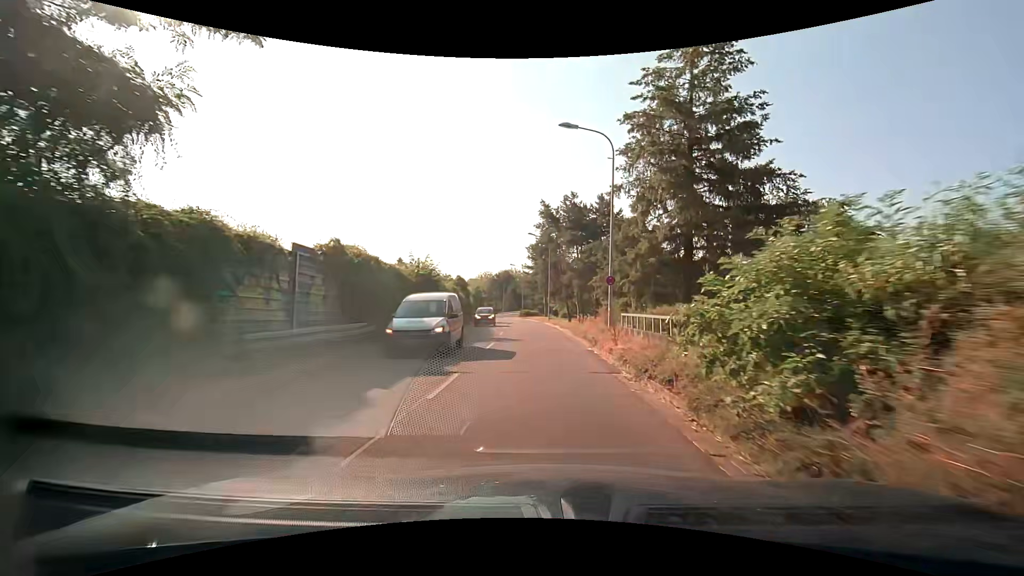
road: tertiary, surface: asphalt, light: Day
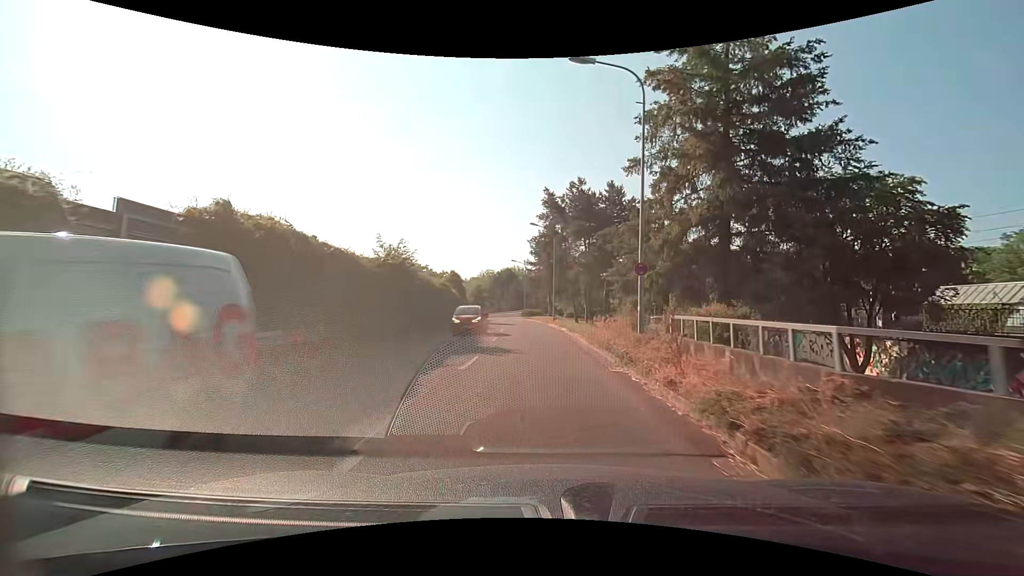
(0.0, +5.7) m; -1°
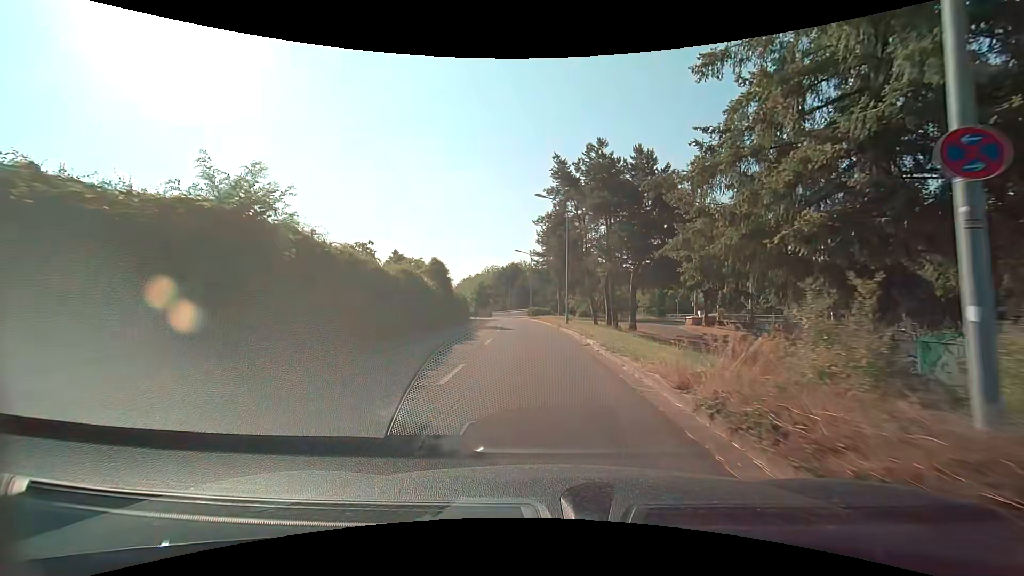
(-0.1, +11.3) m; -1°
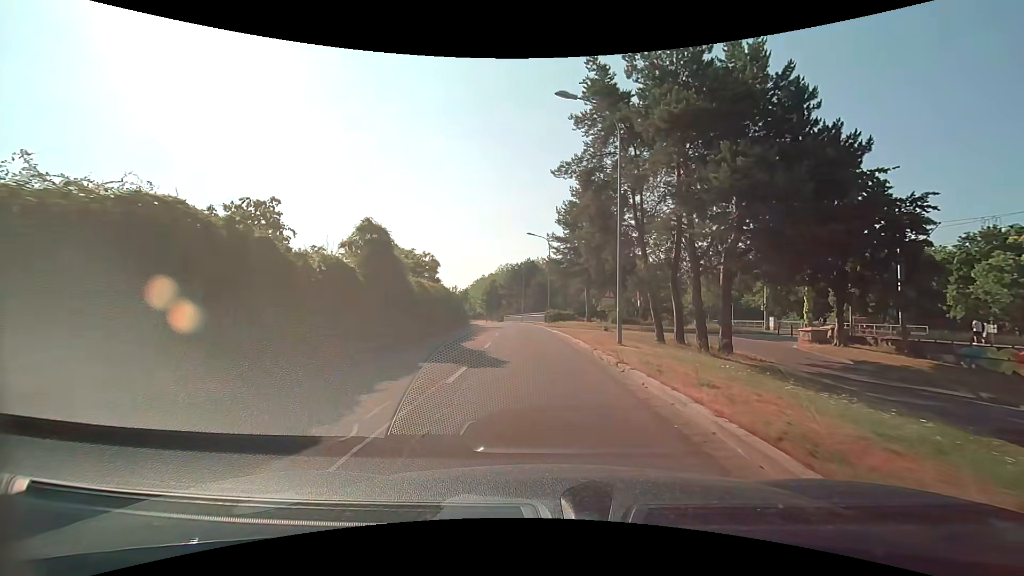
(-0.2, +17.3) m; -2°
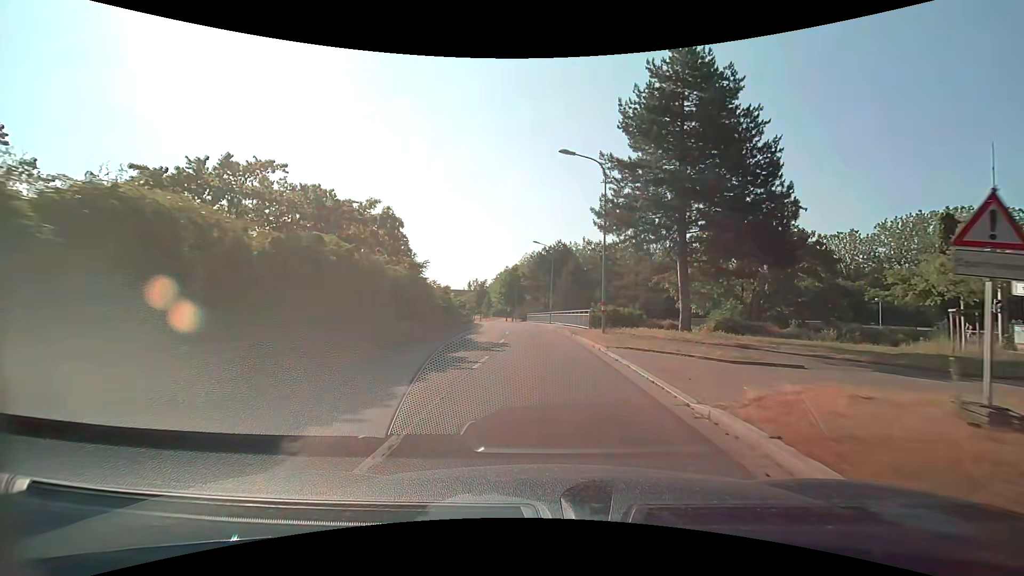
(-0.8, +25.0) m; -4°
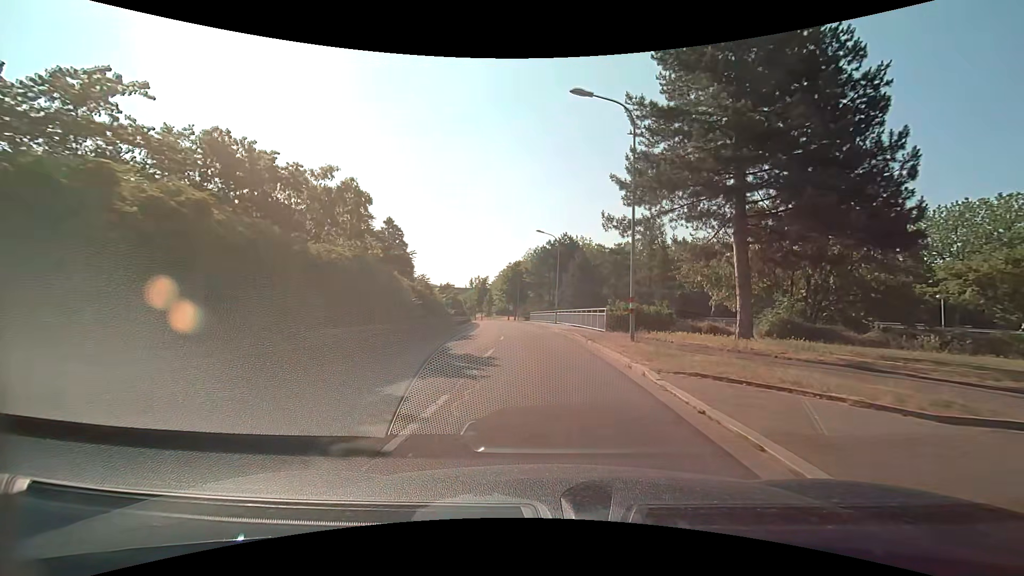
(0.0, +6.7) m; 0°
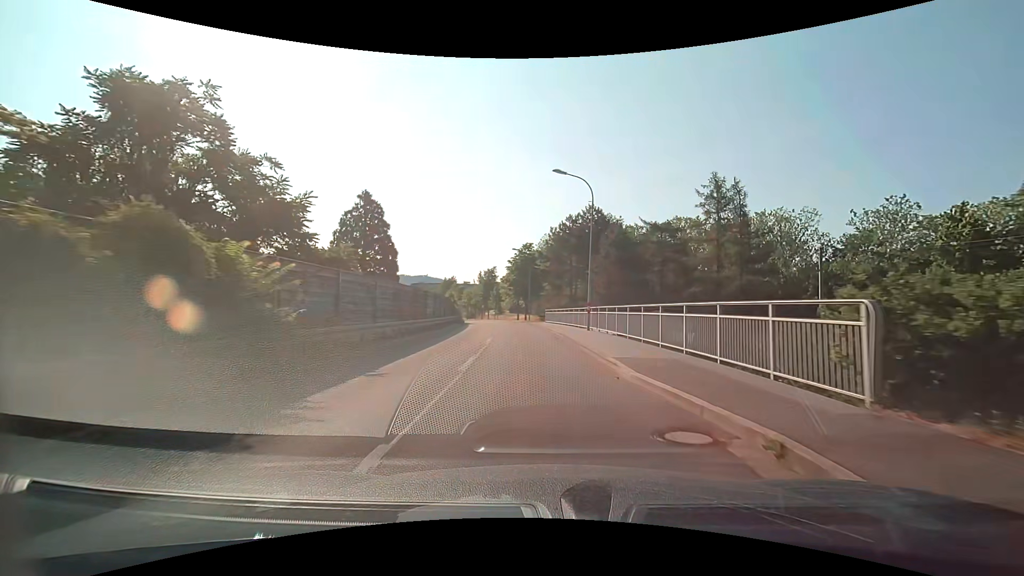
(-0.4, +20.8) m; -3°
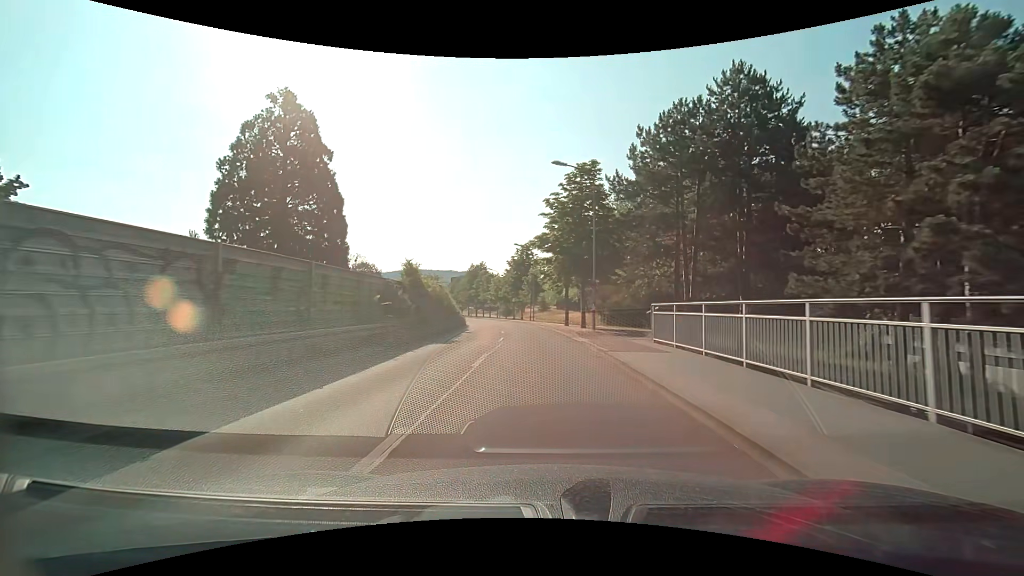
(-1.3, +35.5) m; -5°
(0, +10) (-1, +20) (-1, +30) (-2, +40) (-3, +50) (-5, +60) (-6, +70) (-9, +79) (-11, +89) (-13, +99) m
